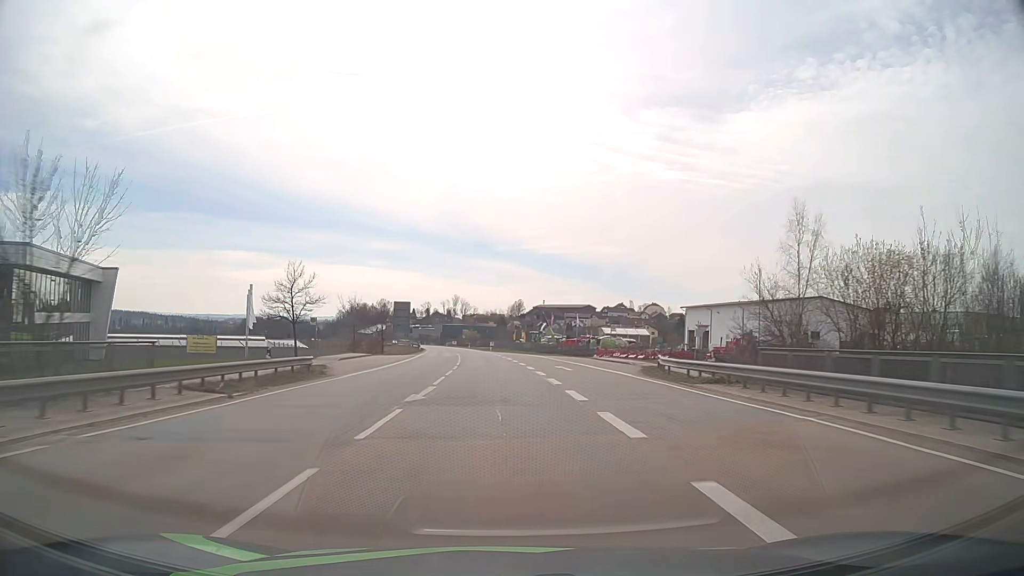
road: primary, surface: asphalt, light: Day
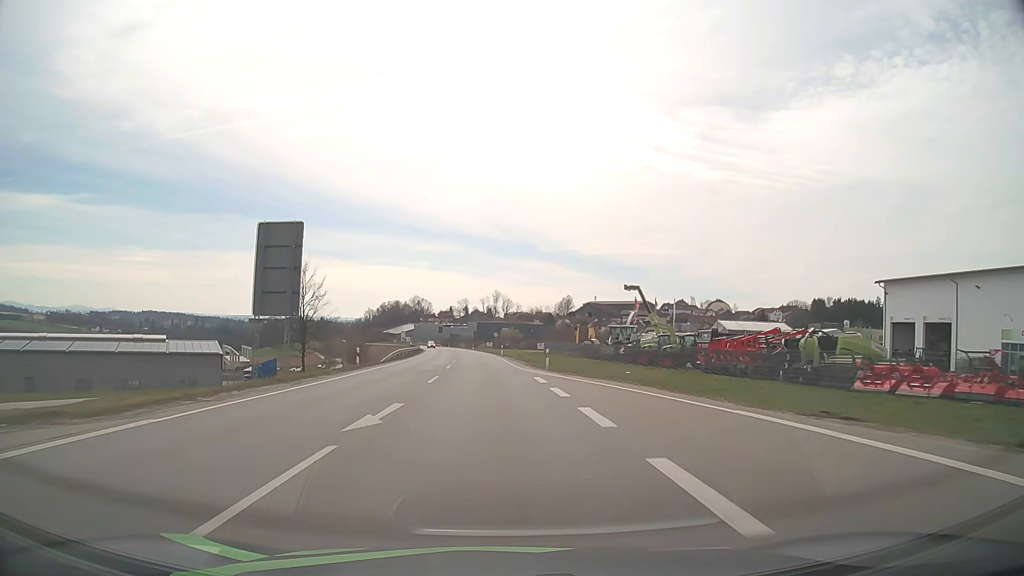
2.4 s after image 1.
(-2.0, +58.7) m; -4°
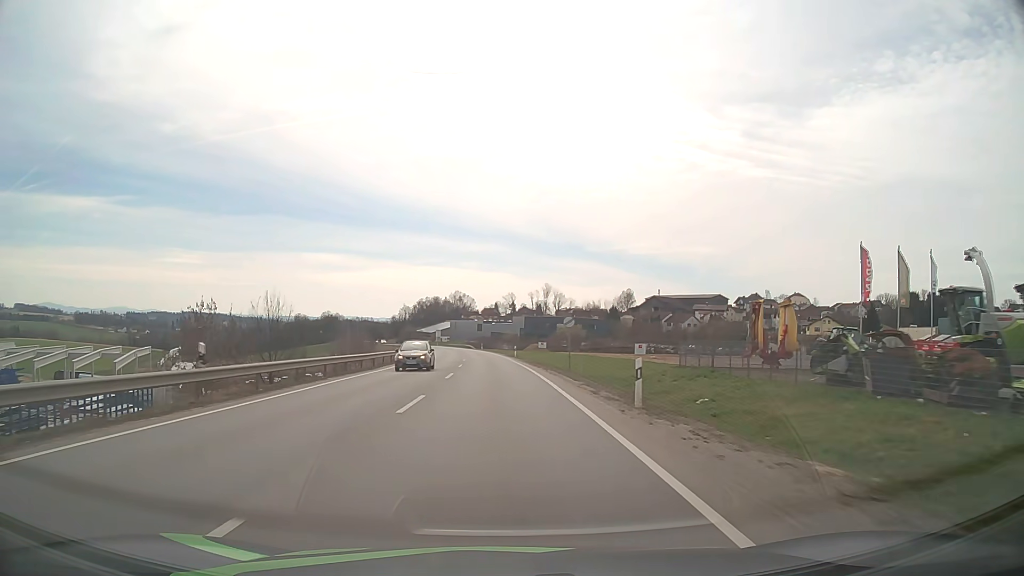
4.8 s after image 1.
(-2.2, +57.8) m; -4°
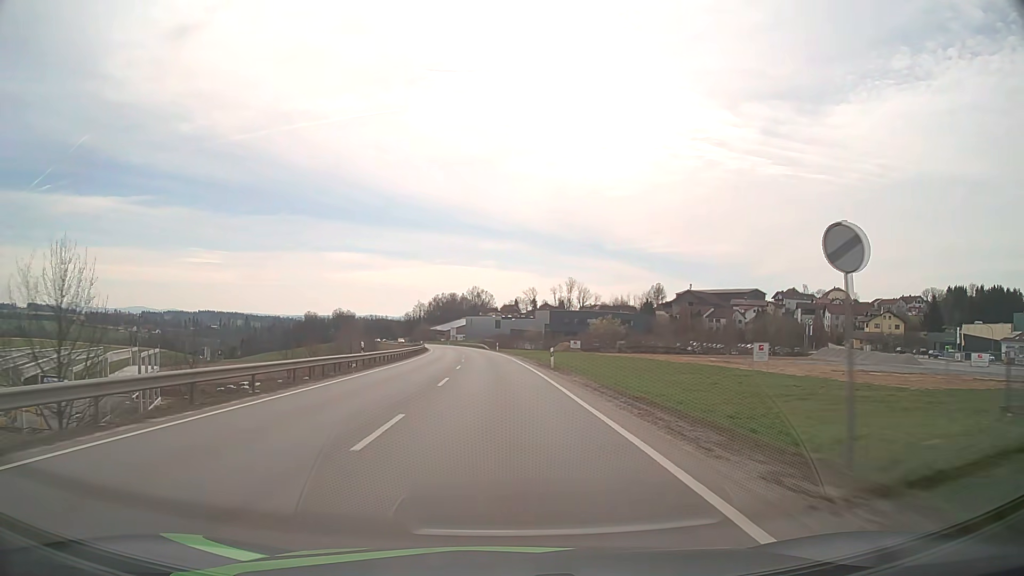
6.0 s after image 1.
(-0.4, +28.7) m; -2°
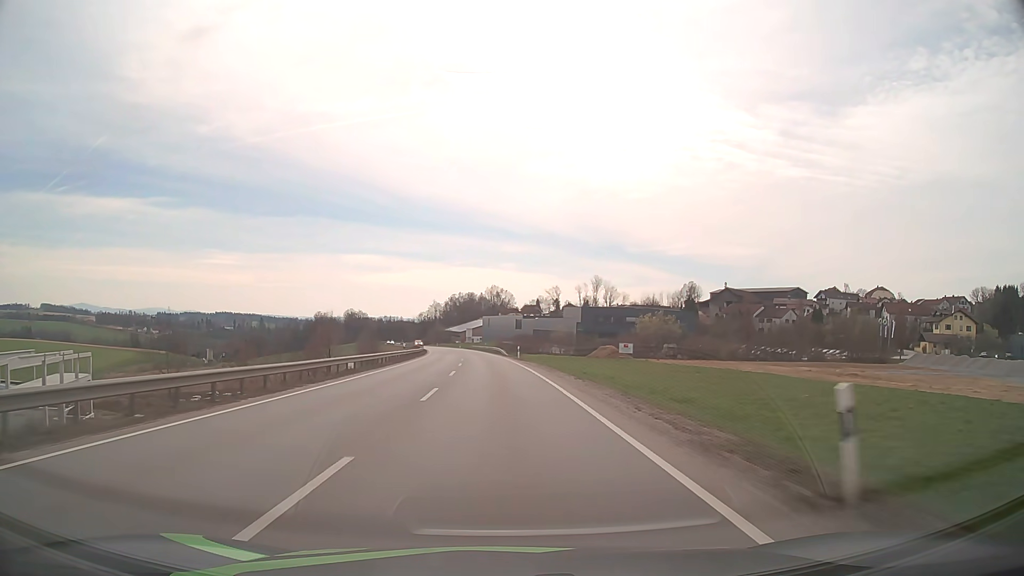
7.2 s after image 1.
(-0.4, +28.8) m; -2°
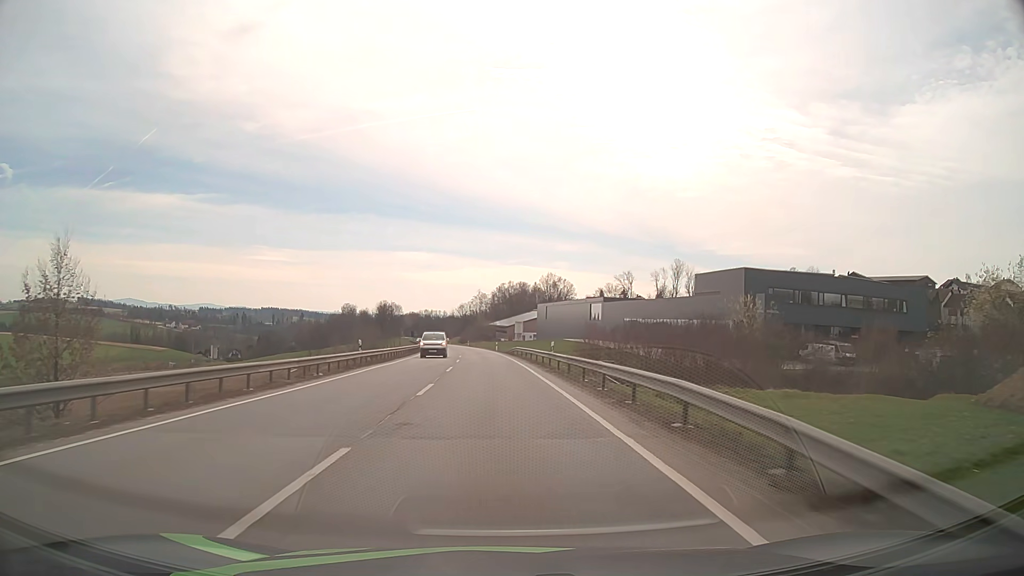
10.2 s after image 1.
(-2.8, +72.0) m; -4°
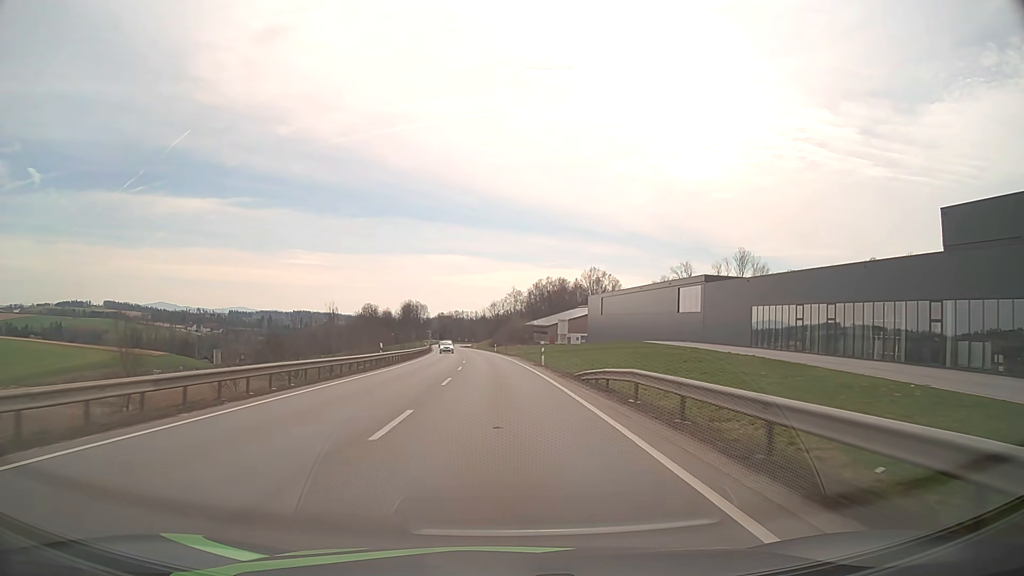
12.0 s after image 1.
(-1.2, +42.8) m; -3°
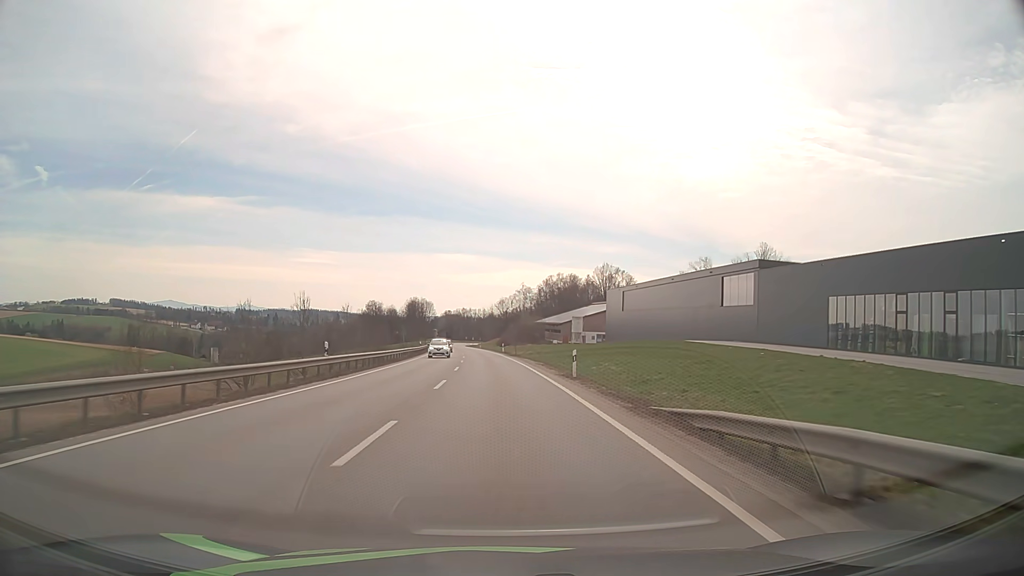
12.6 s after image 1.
(-0.1, +14.2) m; -1°
(0, +10) (0, +20) (0, +30) (-1, +40) (-1, +50) (-2, +60) (-2, +70) (-3, +80) (-4, +90) (-5, +100) m
